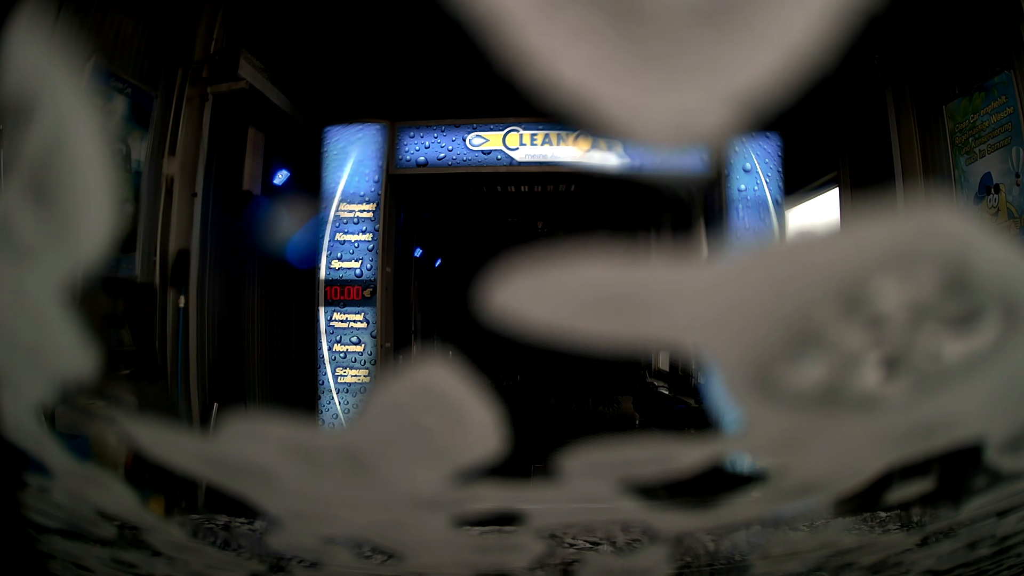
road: service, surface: asphalt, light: Day
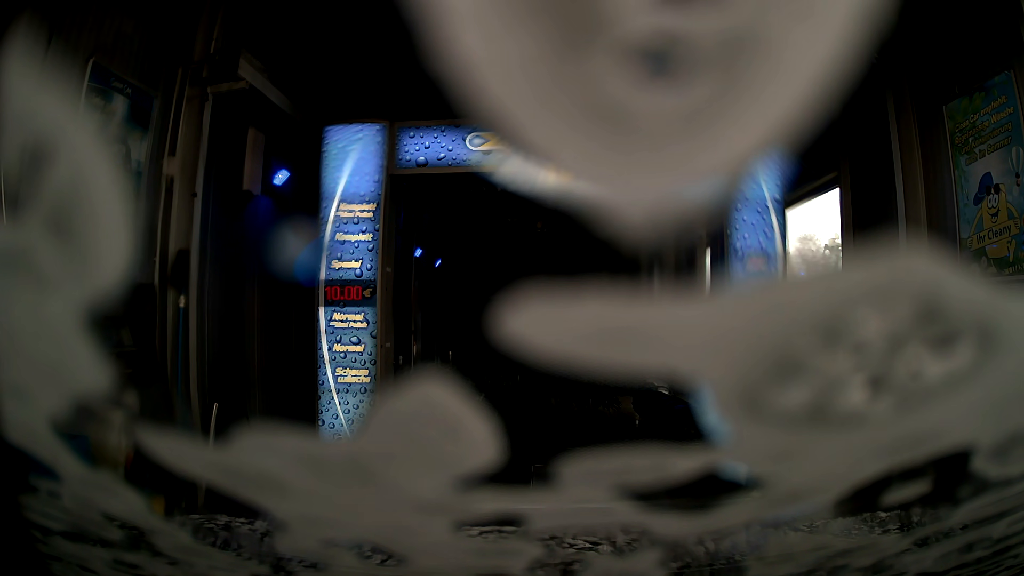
(0.0, 0.0) m; 0°
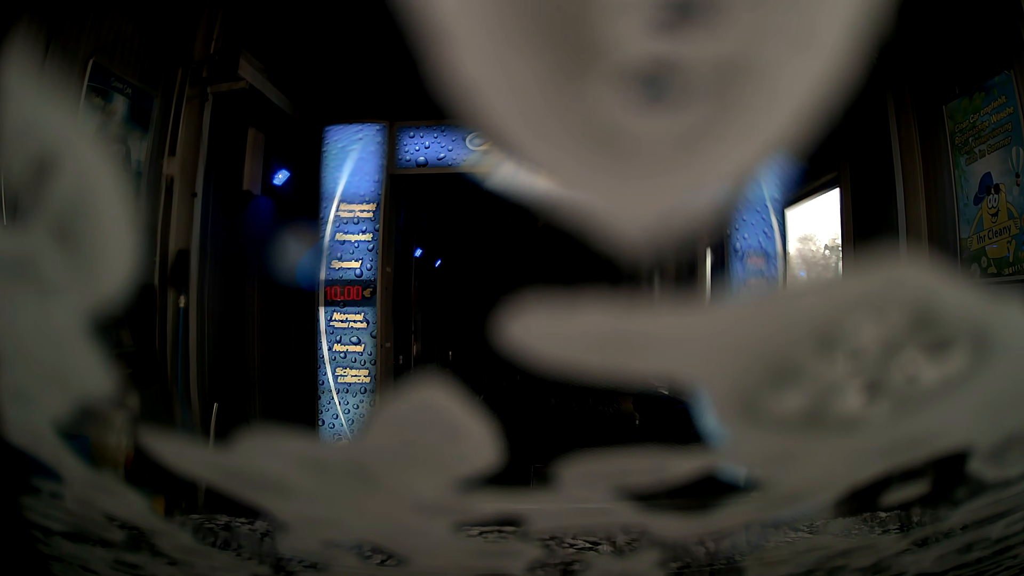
(0.0, 0.0) m; 0°
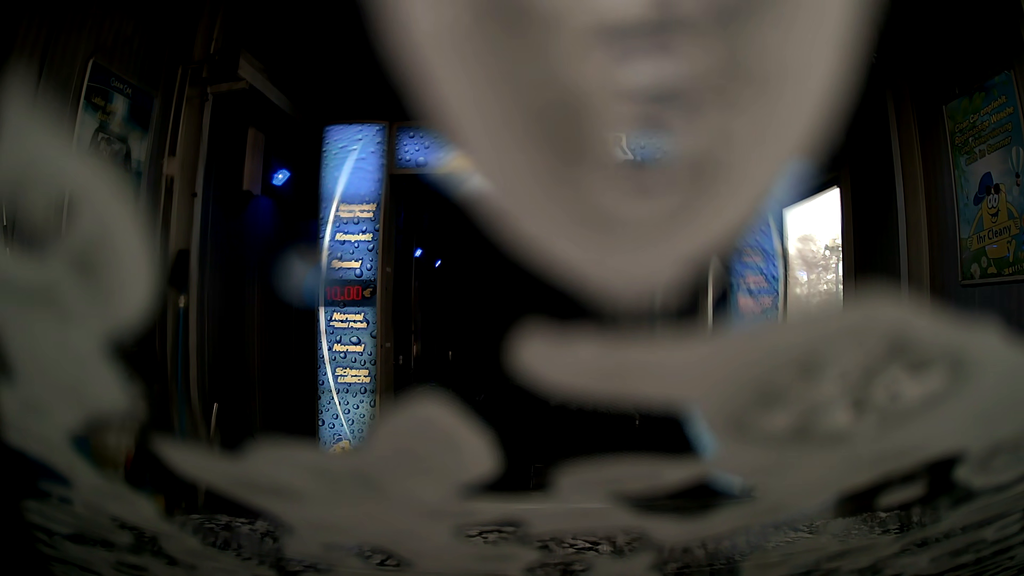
(0.0, 0.0) m; 0°
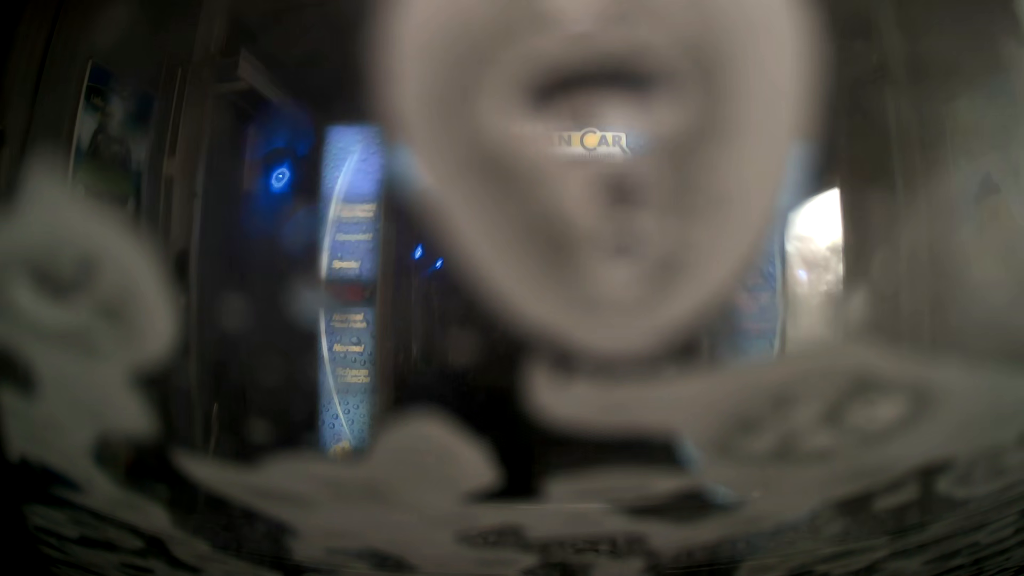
(0.0, 0.0) m; 0°
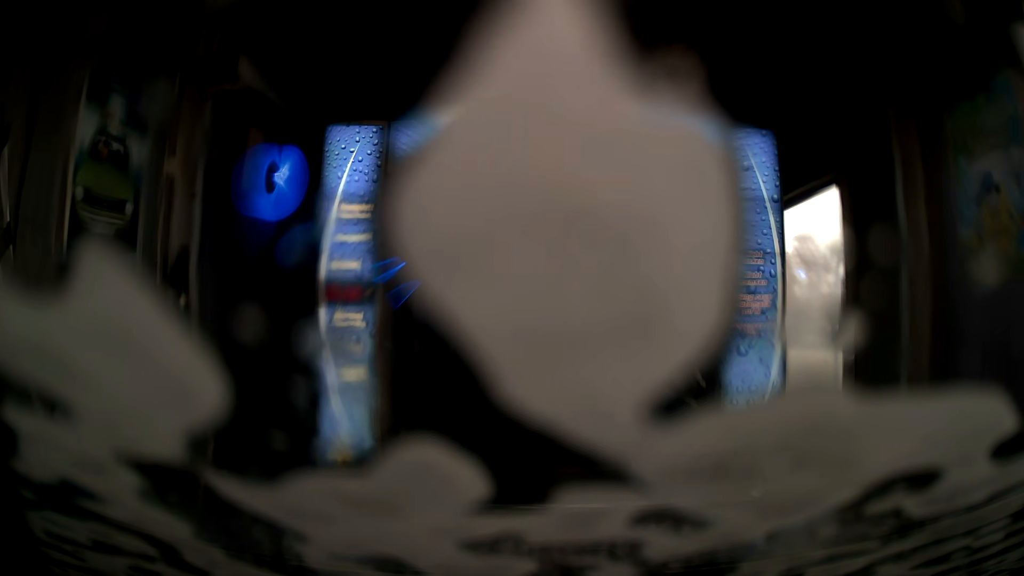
(0.0, 0.0) m; 0°
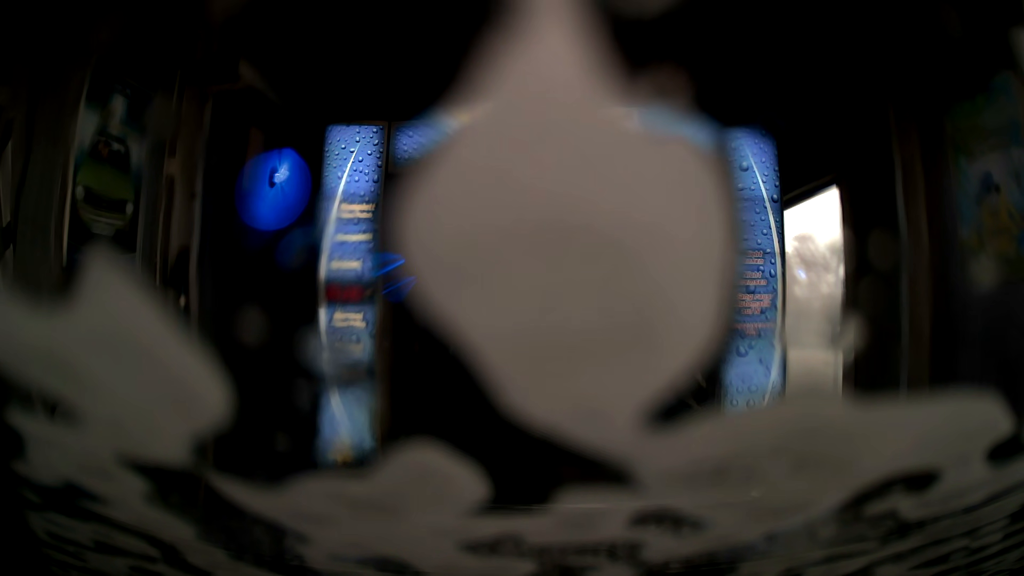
(0.0, 0.0) m; 0°
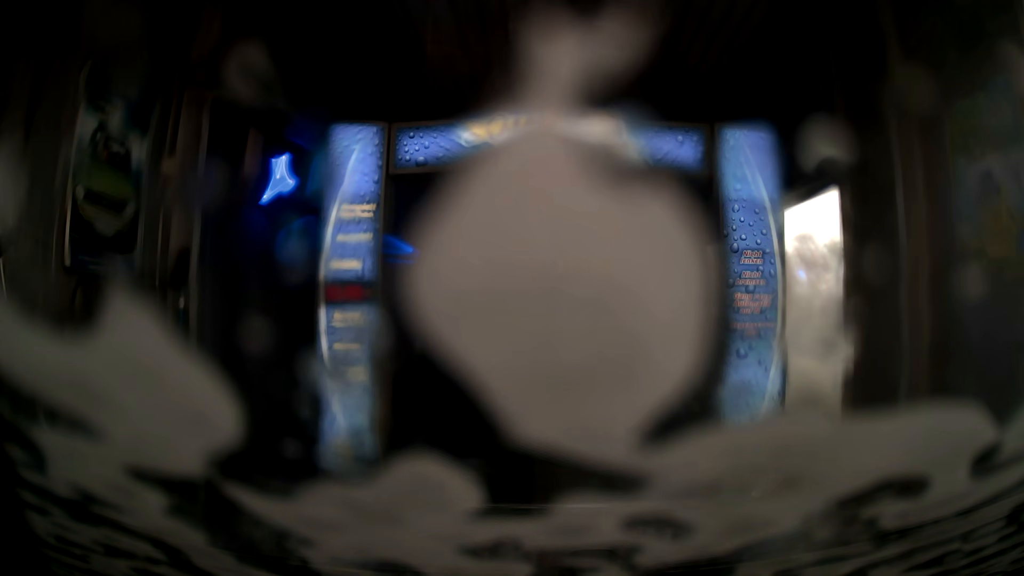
(0.0, 0.0) m; 0°
